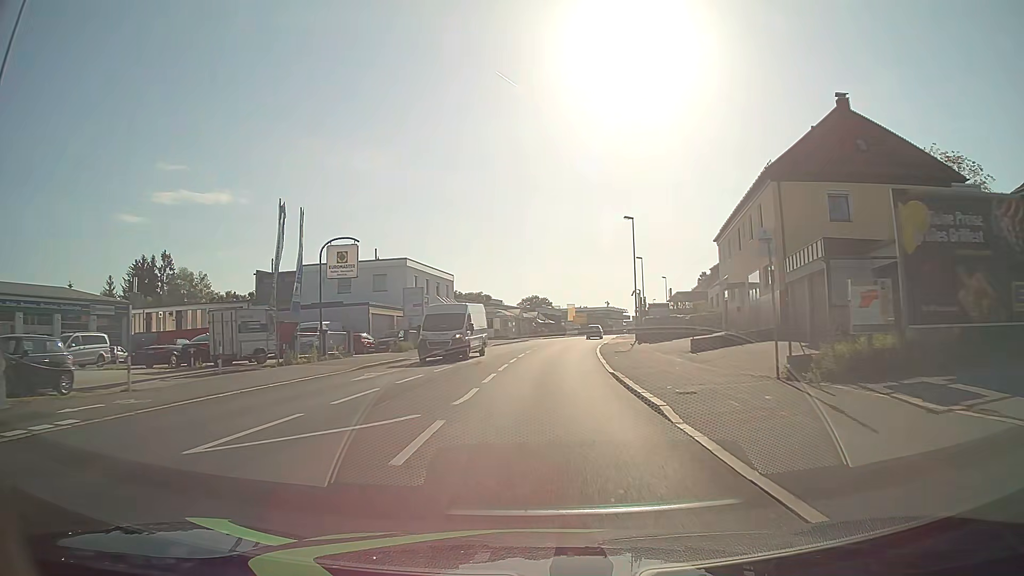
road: tertiary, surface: asphalt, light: Day
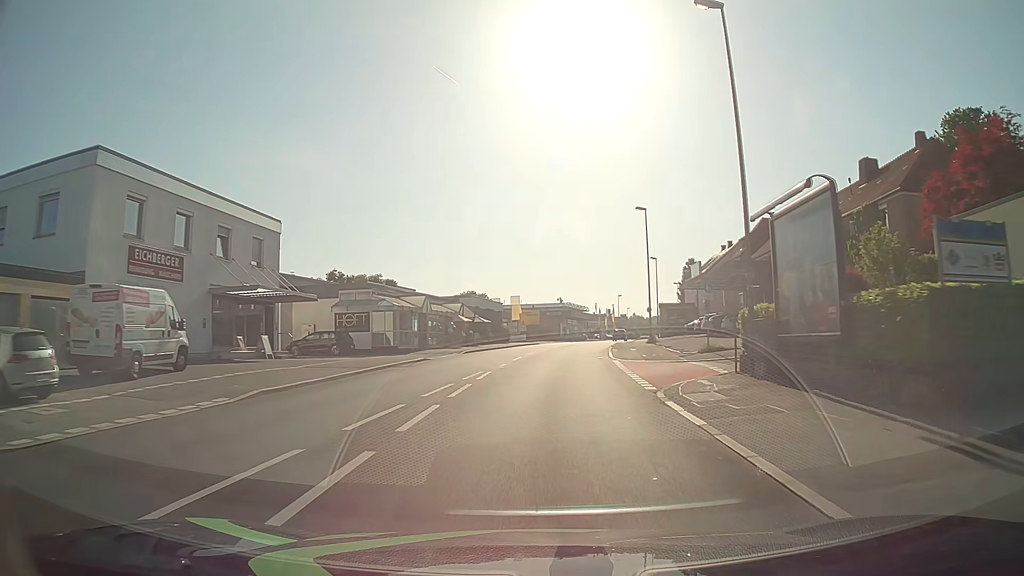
(+1.6, +39.4) m; +5°
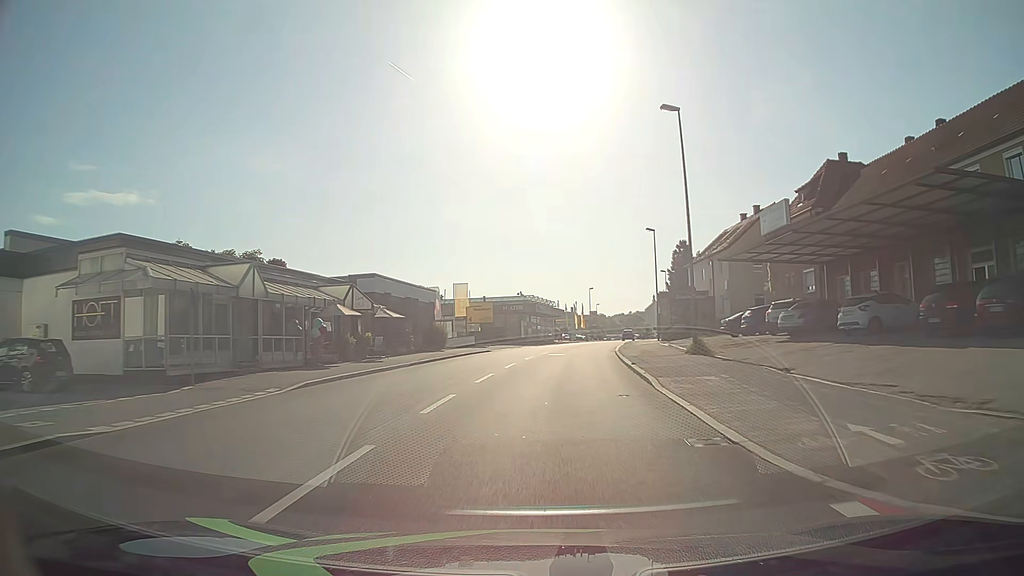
(+0.8, +23.8) m; +4°
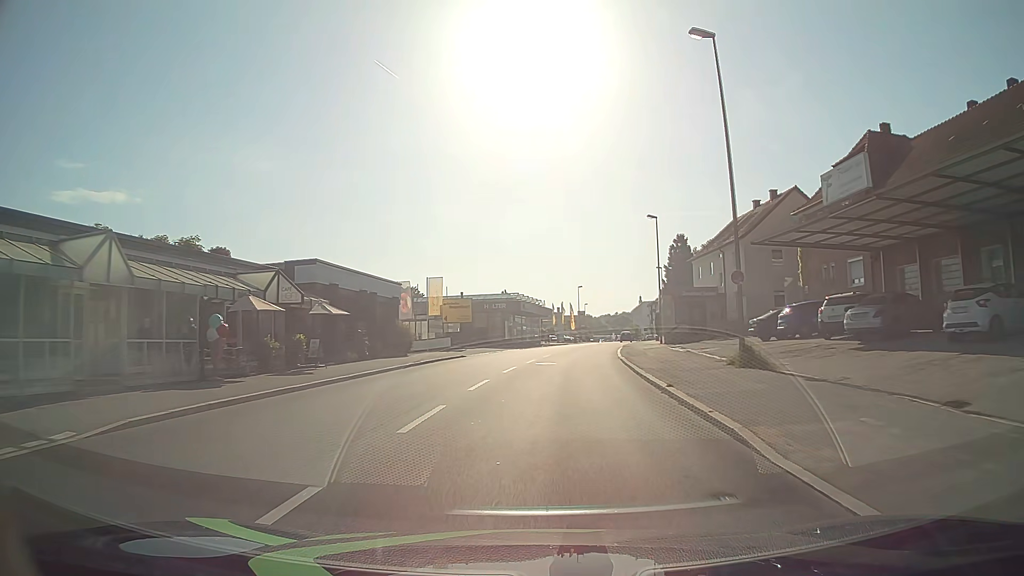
(+0.1, +7.9) m; +1°
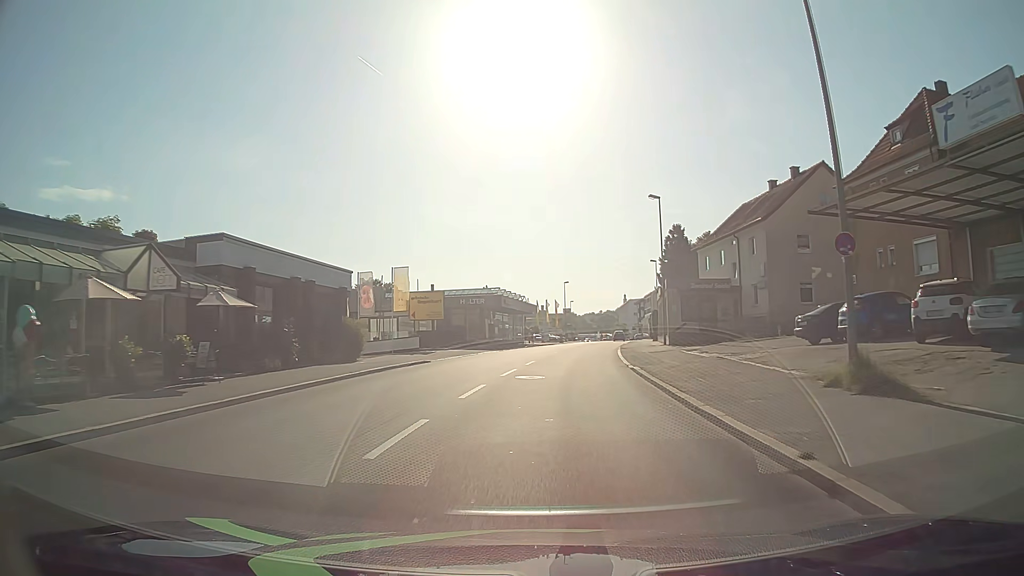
(+0.1, +7.8) m; +1°
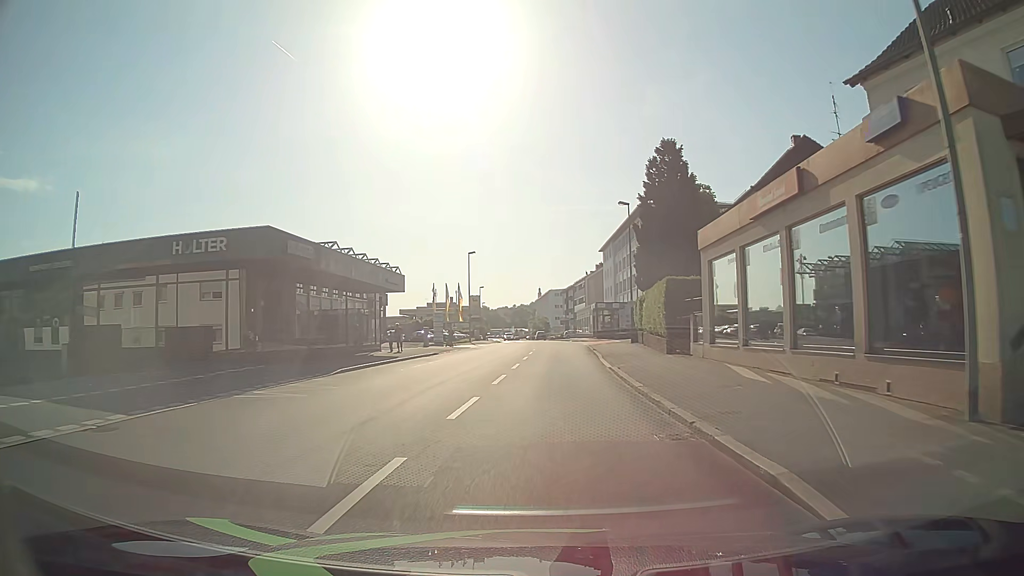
(+2.5, +38.7) m; +7°
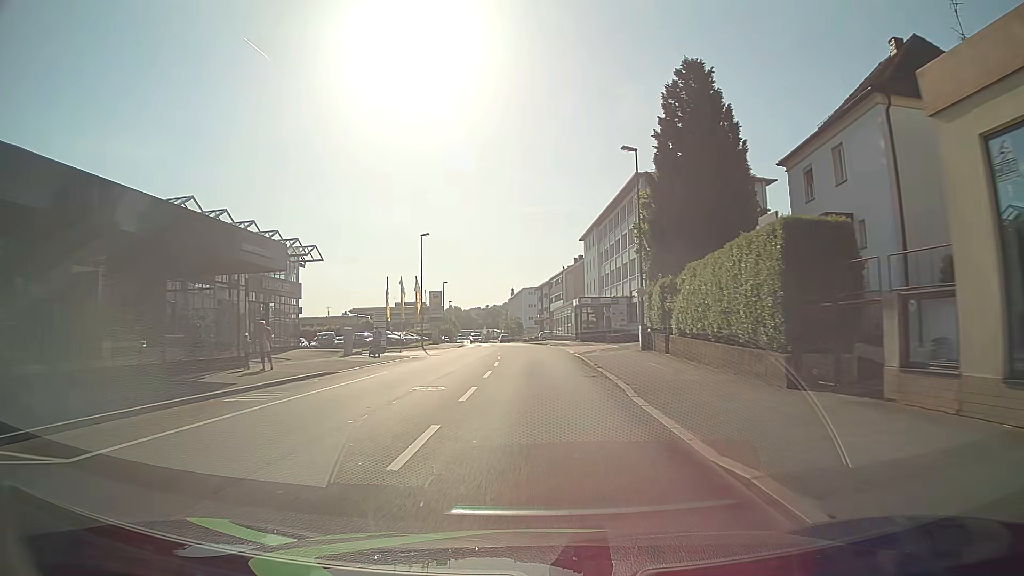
(+0.3, +15.5) m; +2°
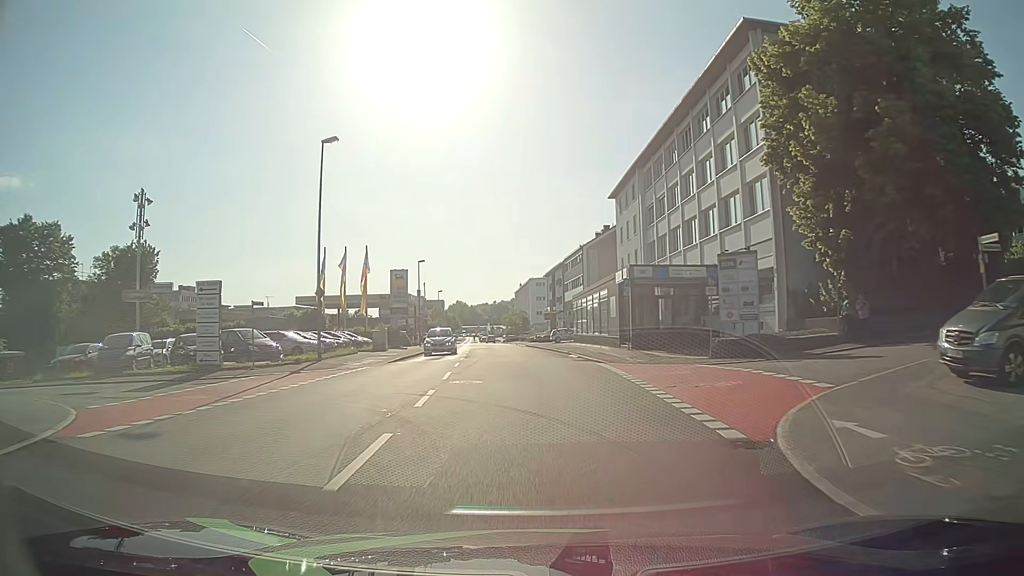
(-0.3, +31.1) m; -1°
(0, +10) (0, +20) (0, +30) (-1, +40) (-1, +50) (-2, +60) (-2, +70) (-3, +80) (-4, +90) (-5, +100) m
